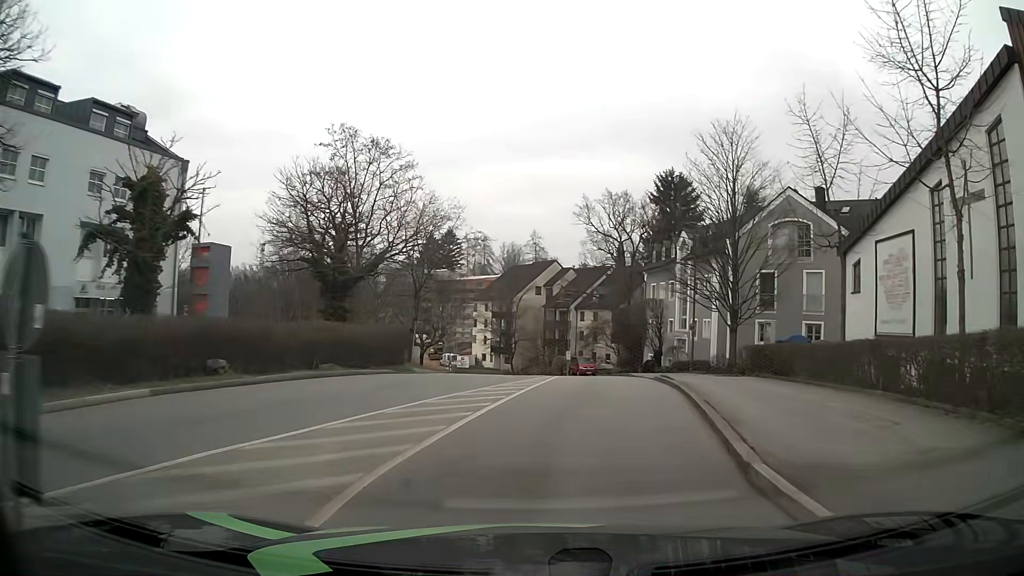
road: tertiary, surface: asphalt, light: Day
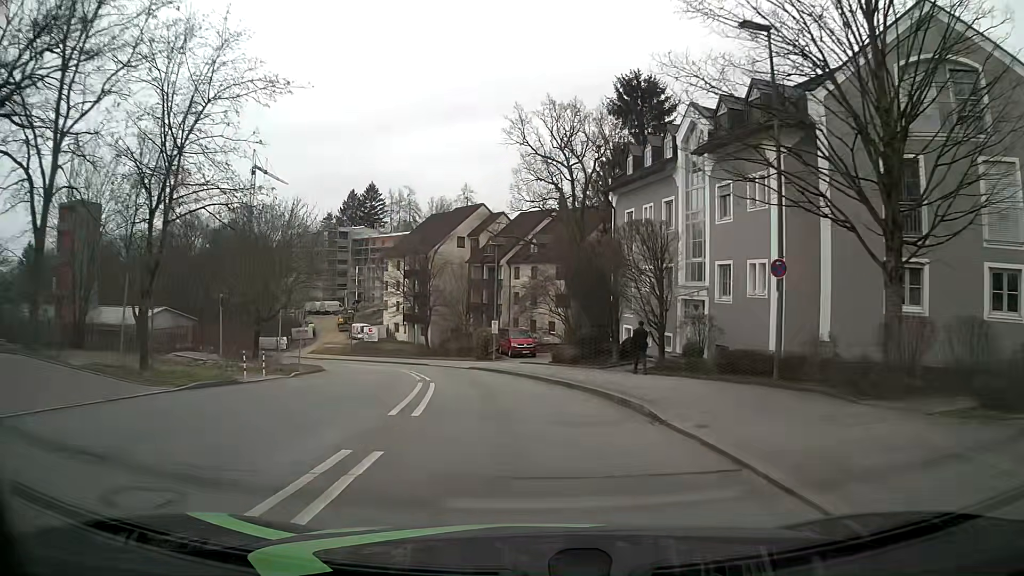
(+2.1, +22.4) m; +6°
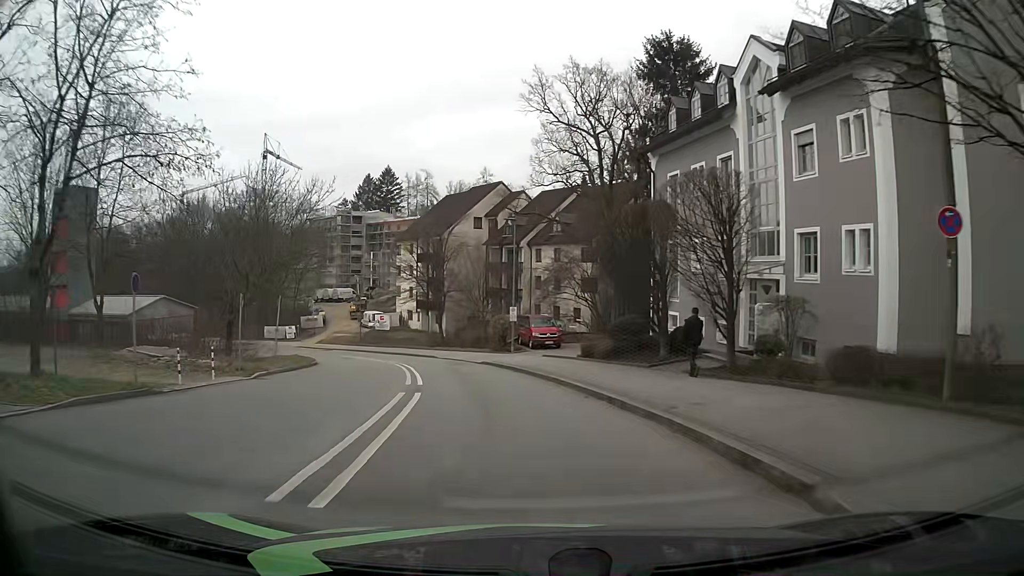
(-0.1, +5.9) m; -1°
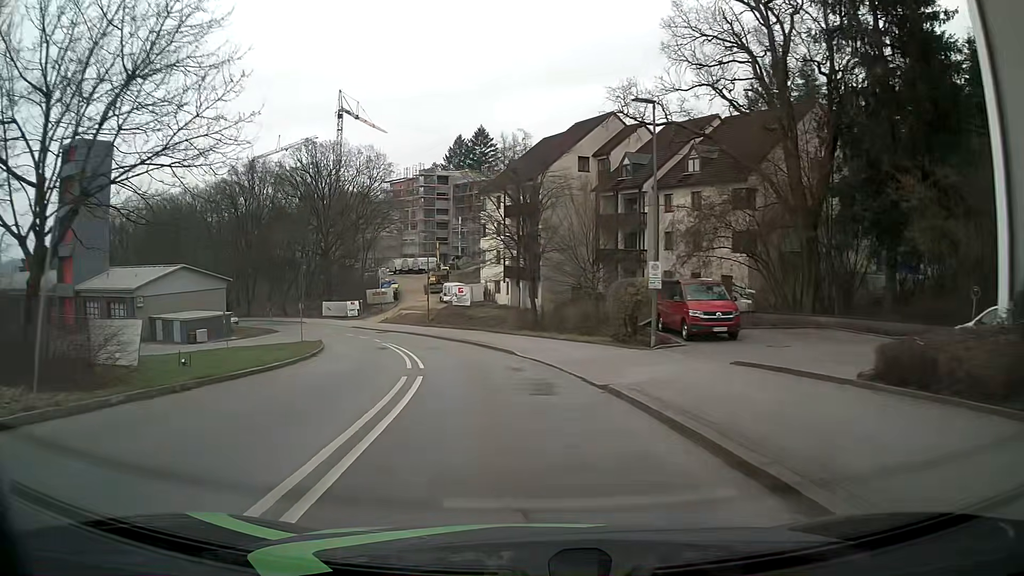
(-1.7, +18.8) m; -10°
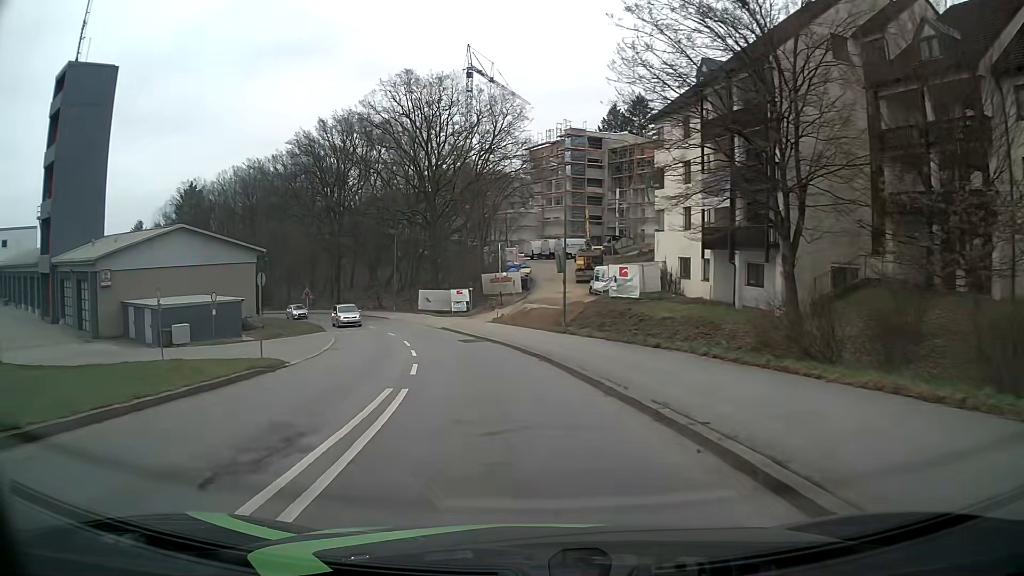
(-2.7, +26.9) m; -12°
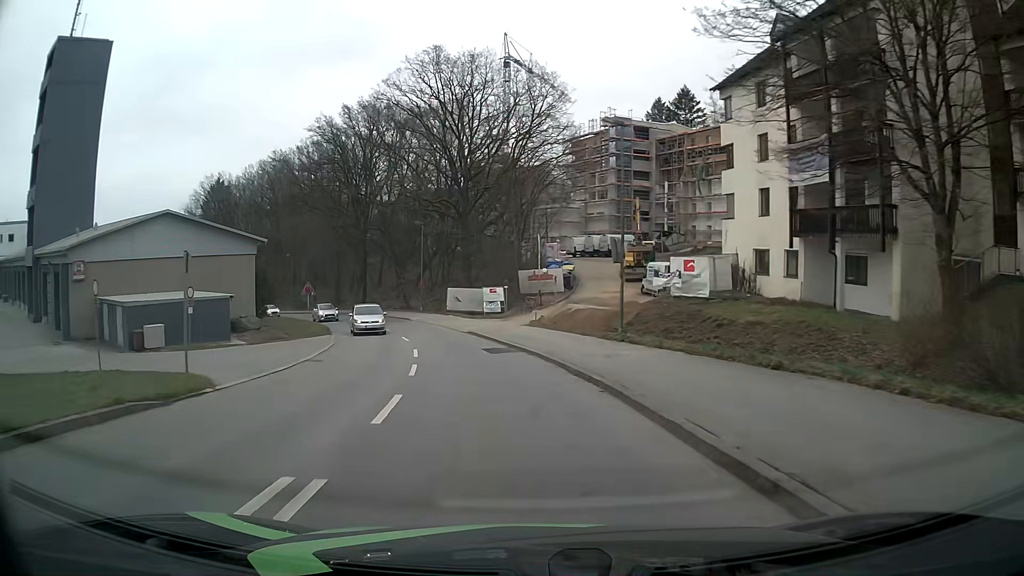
(-0.2, +7.0) m; -4°
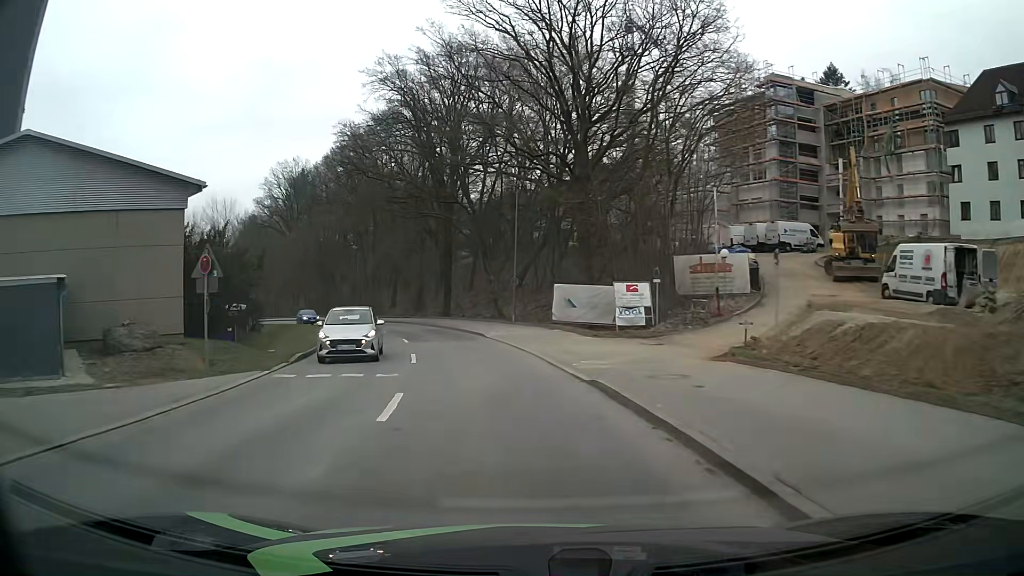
(-1.7, +21.5) m; -8°
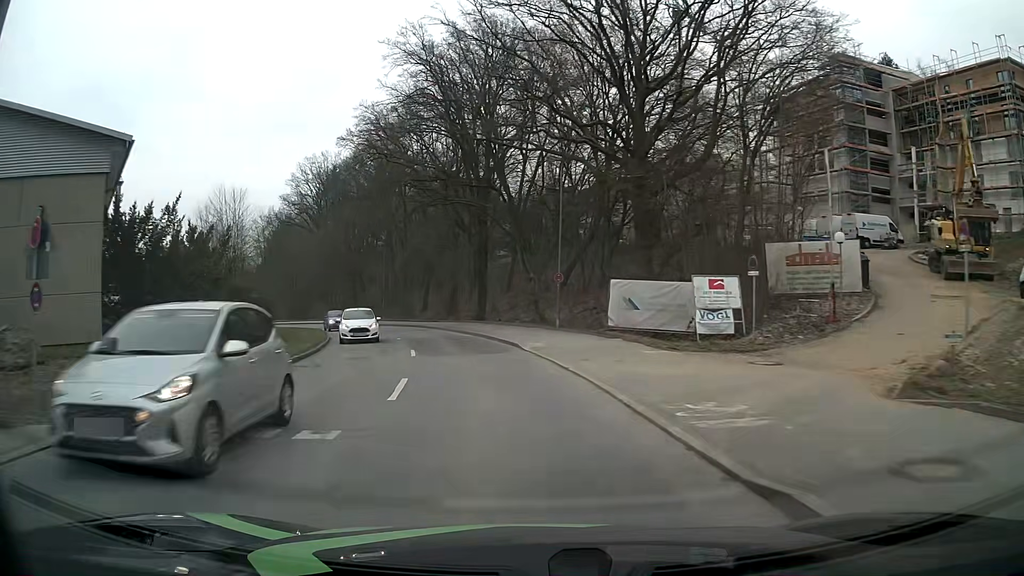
(-0.3, +7.3) m; -4°
(0, +10) (-2, +20) (-4, +30) (-7, +39) (-11, +48) (-15, +57) (-20, +66) (-26, +74) (-33, +82) (-40, +88) m
